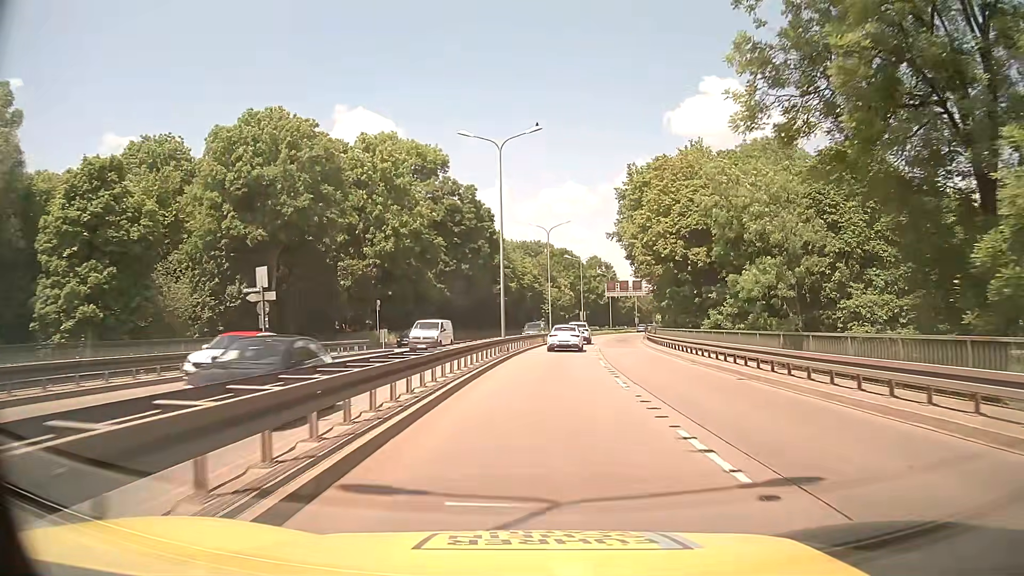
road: trunk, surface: asphalt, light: Day
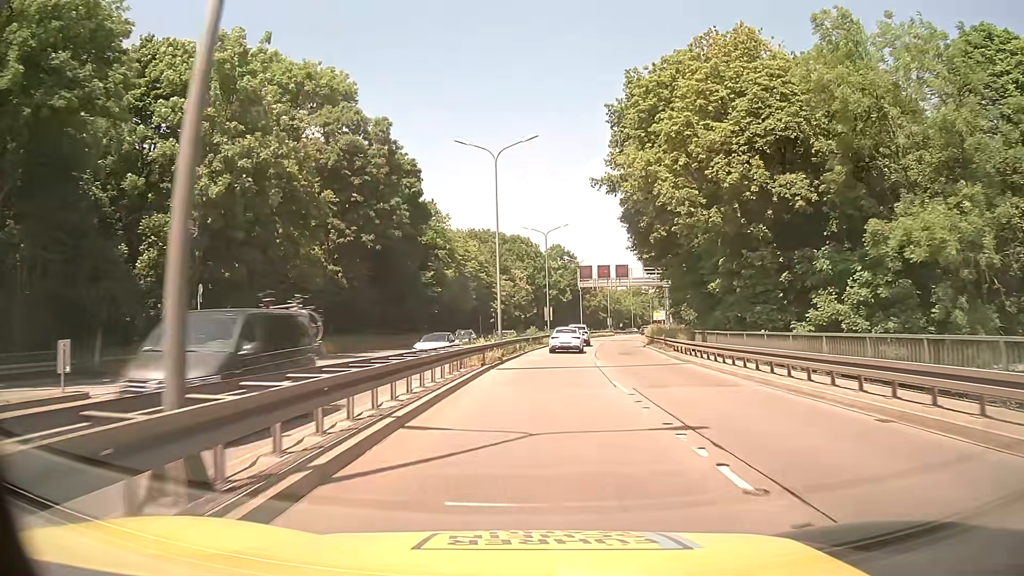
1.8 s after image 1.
(+1.0, +27.5) m; +4°
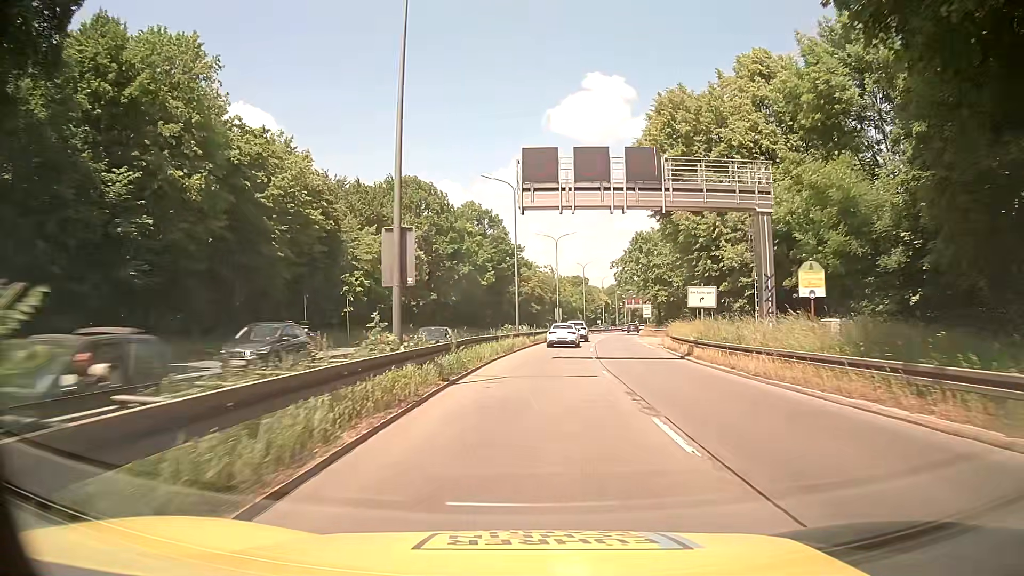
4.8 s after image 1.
(+2.5, +46.0) m; +7°
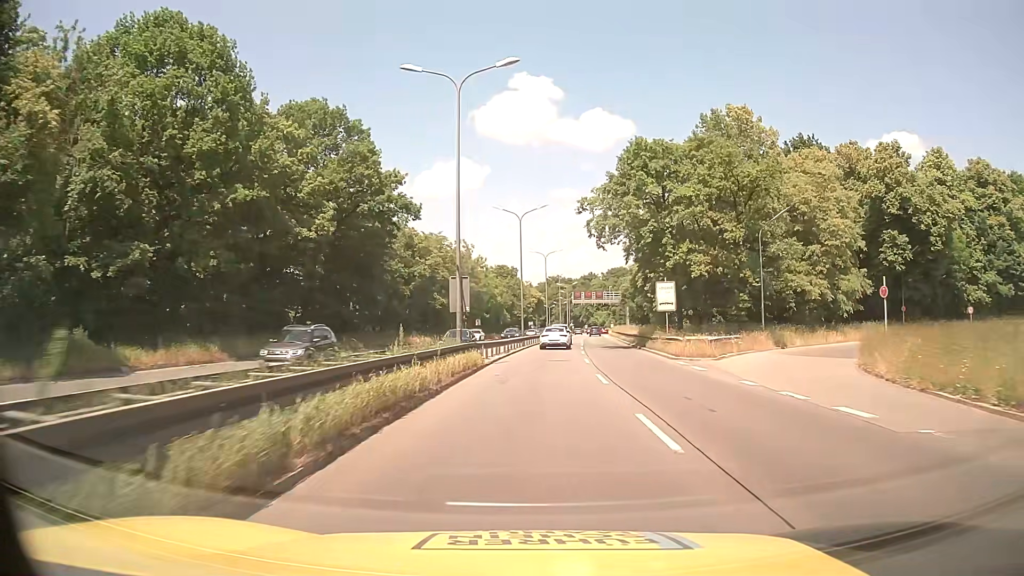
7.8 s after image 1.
(+2.4, +45.6) m; +6°
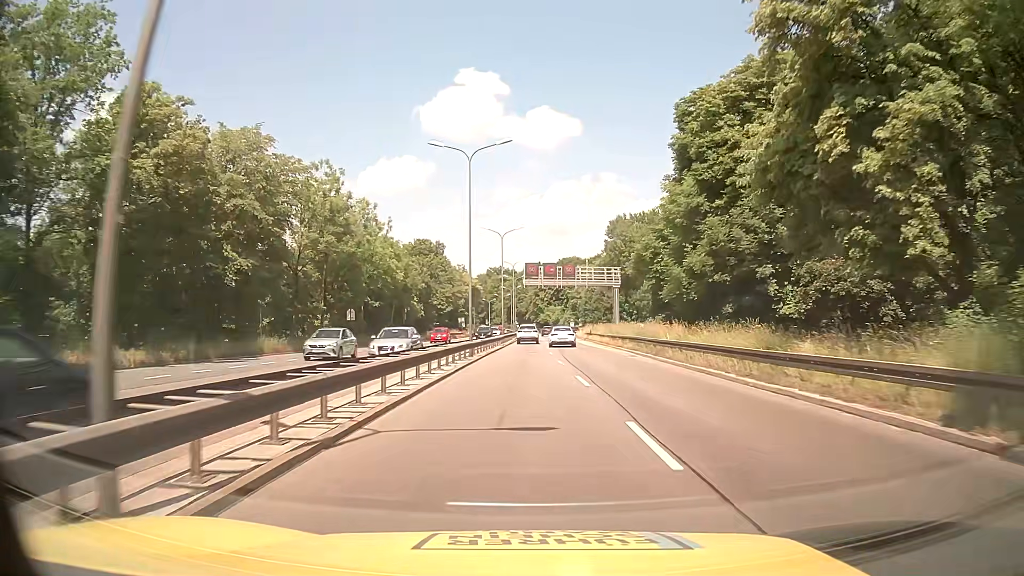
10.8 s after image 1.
(+2.0, +46.3) m; +5°
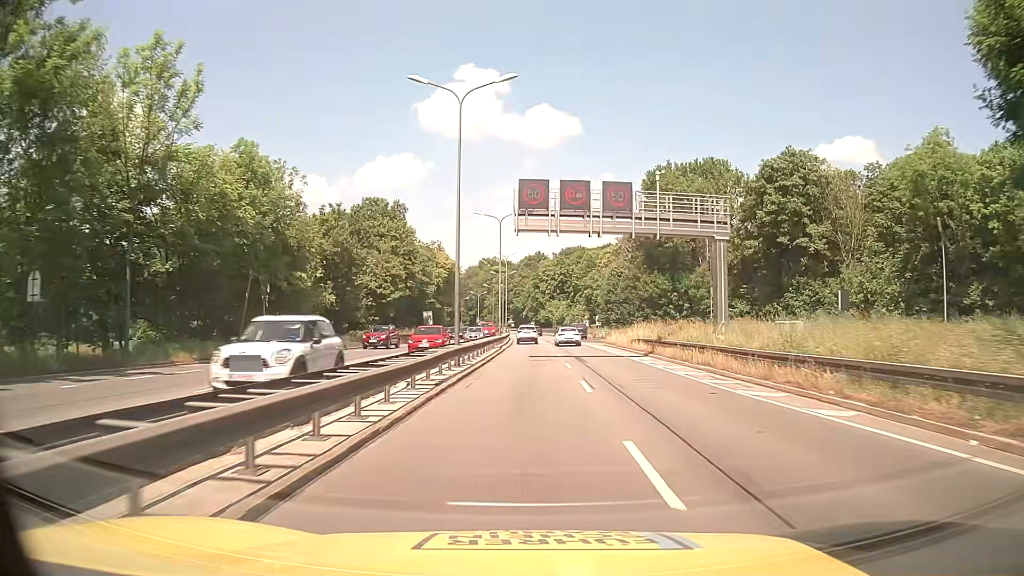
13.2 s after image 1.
(+0.2, +37.7) m; 0°
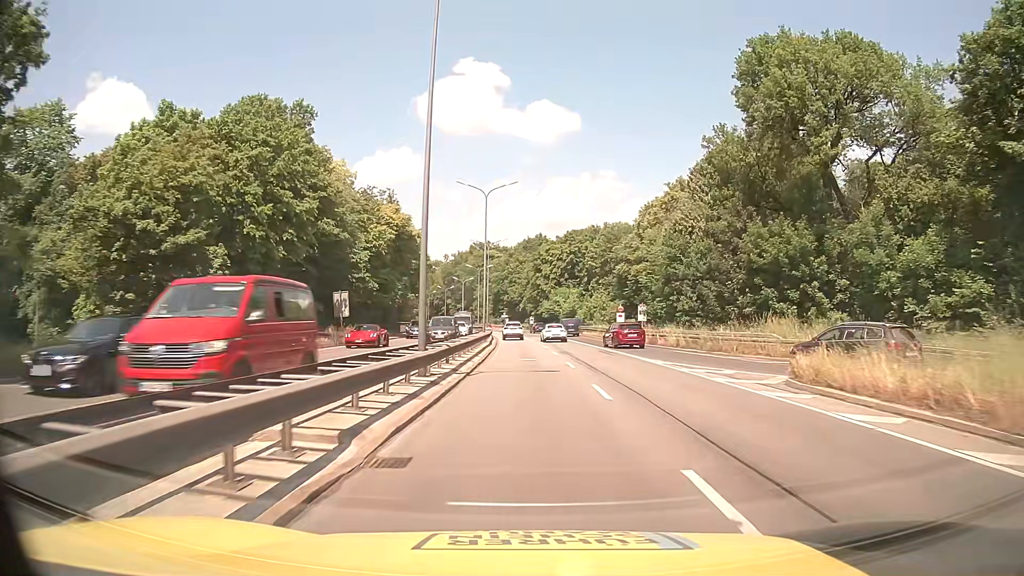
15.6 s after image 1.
(+0.1, +37.8) m; 0°
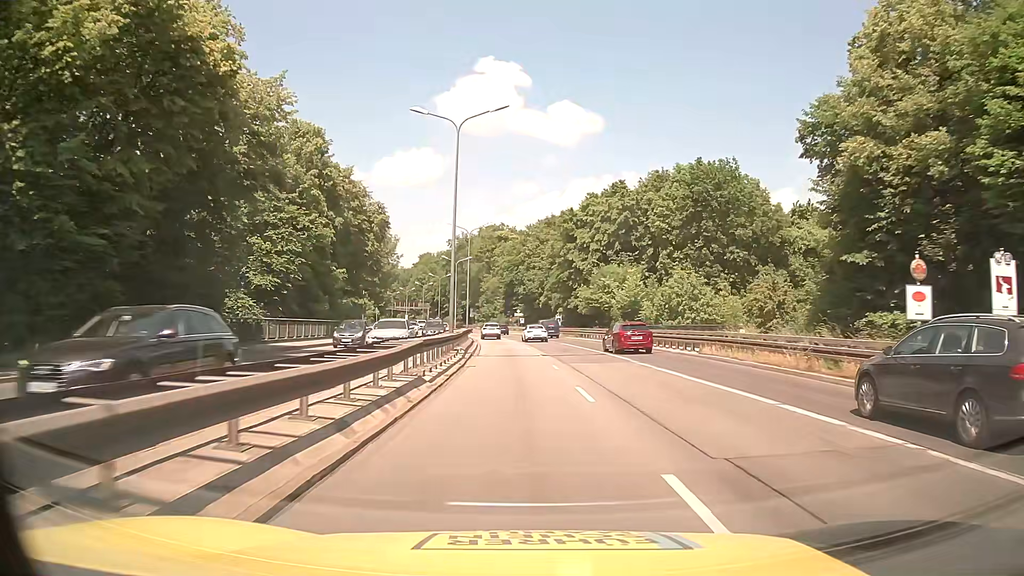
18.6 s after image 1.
(-0.4, +45.1) m; -1°
(0, +10) (-1, +20) (-1, +30) (-2, +40) (-2, +50) (-3, +60) (-4, +70) (-6, +80) (-7, +90) (-9, +99) m
